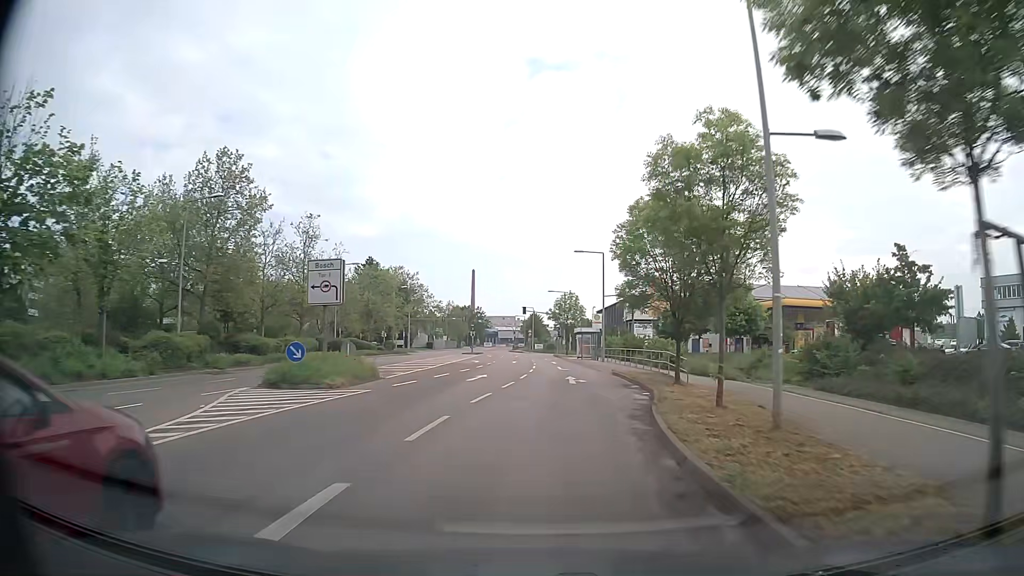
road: secondary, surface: asphalt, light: Day
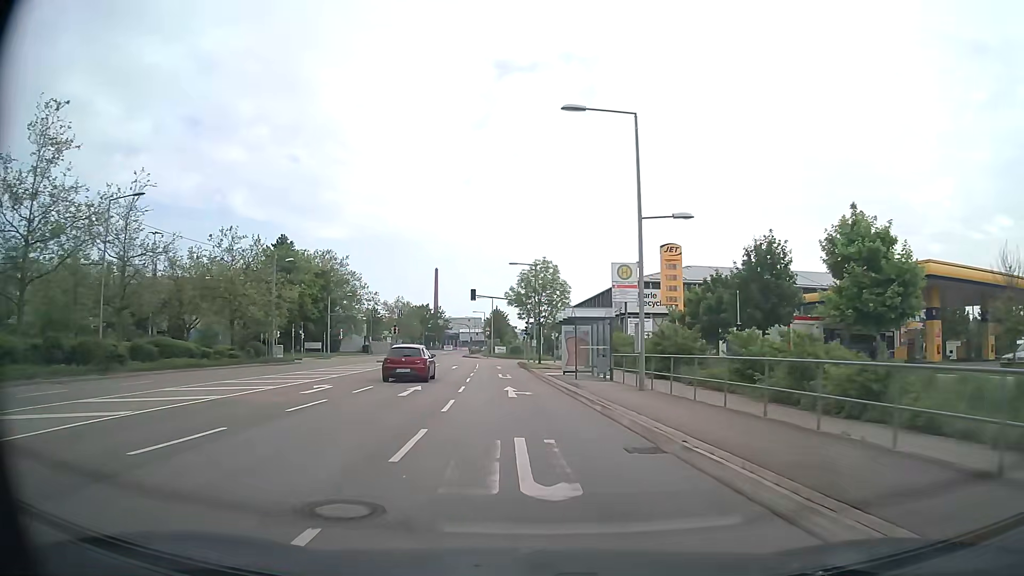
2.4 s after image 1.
(+1.4, +31.5) m; +3°
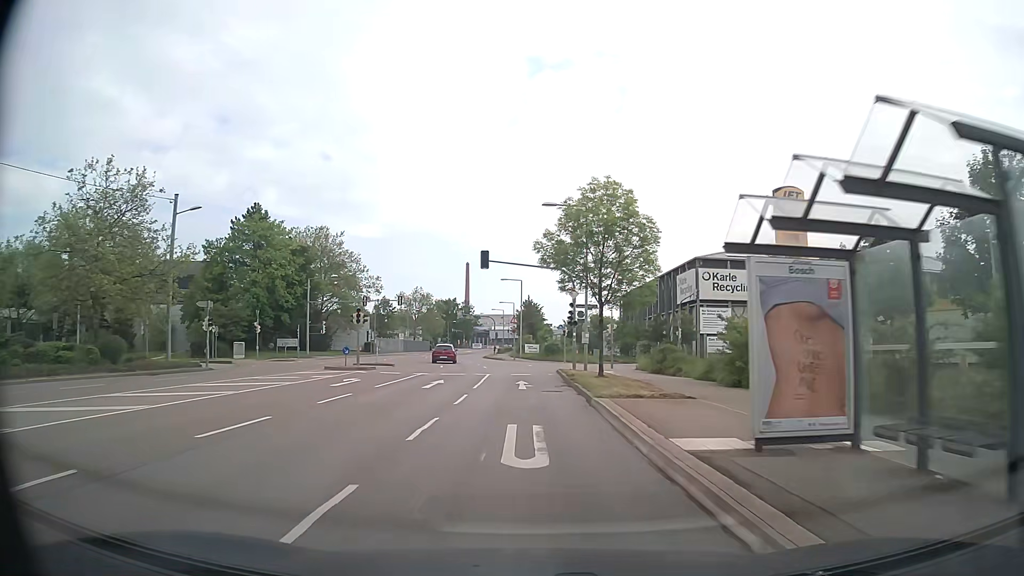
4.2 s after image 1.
(-0.7, +22.7) m; -3°
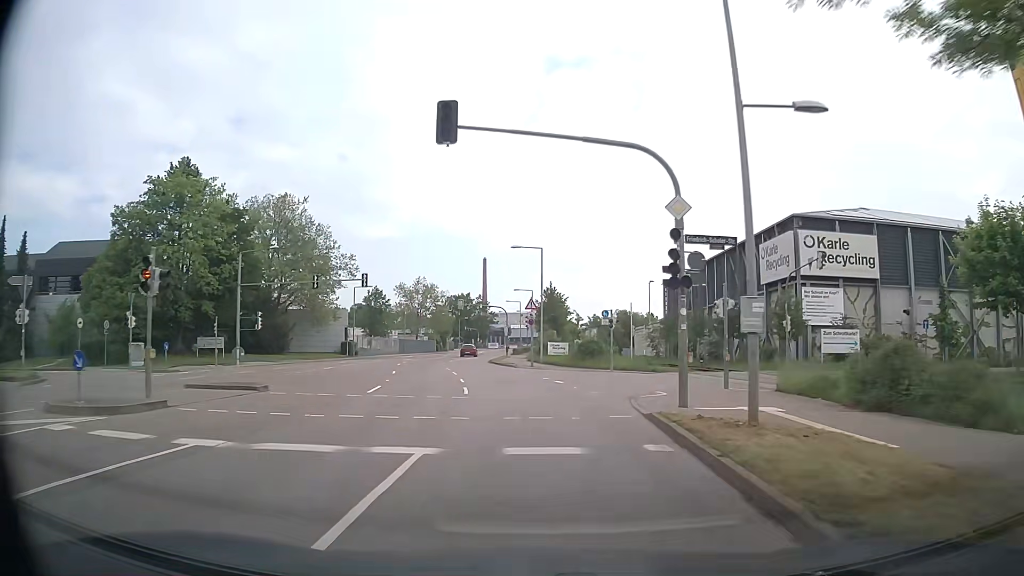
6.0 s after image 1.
(-0.3, +22.9) m; -1°
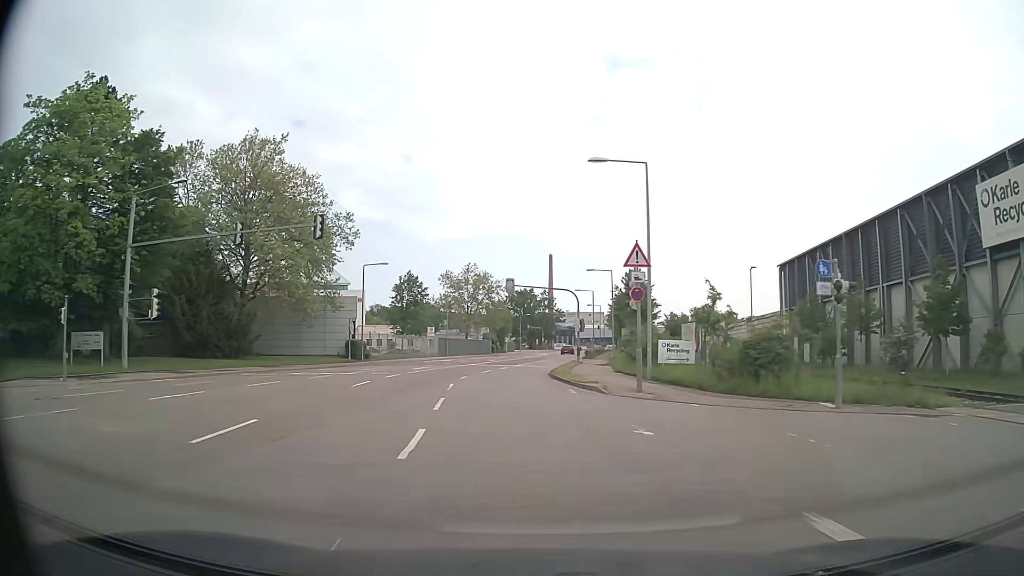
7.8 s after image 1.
(-1.1, +23.1) m; -6°
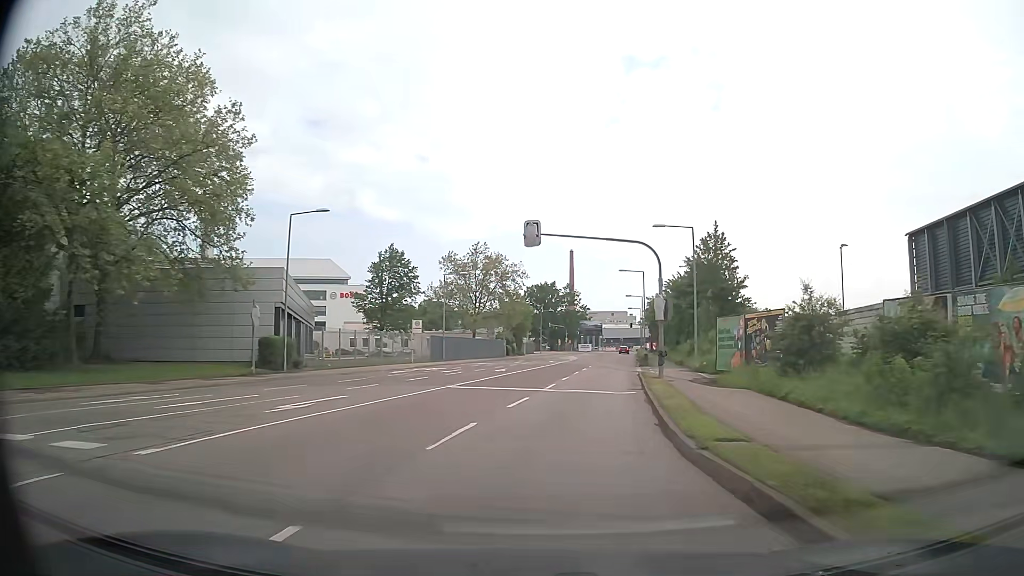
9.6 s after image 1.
(-0.9, +23.5) m; -2°
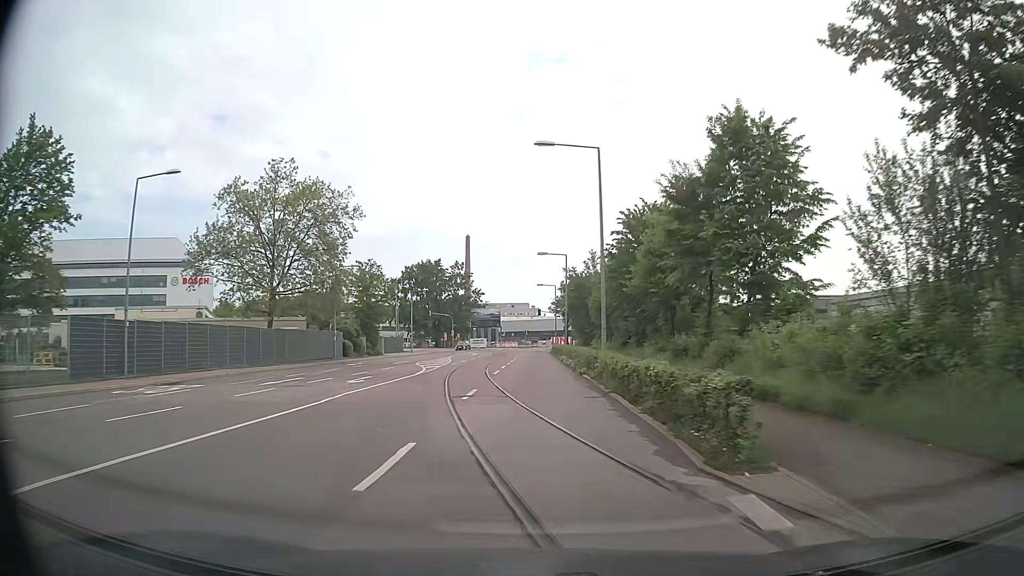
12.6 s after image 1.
(+4.2, +38.9) m; +9°
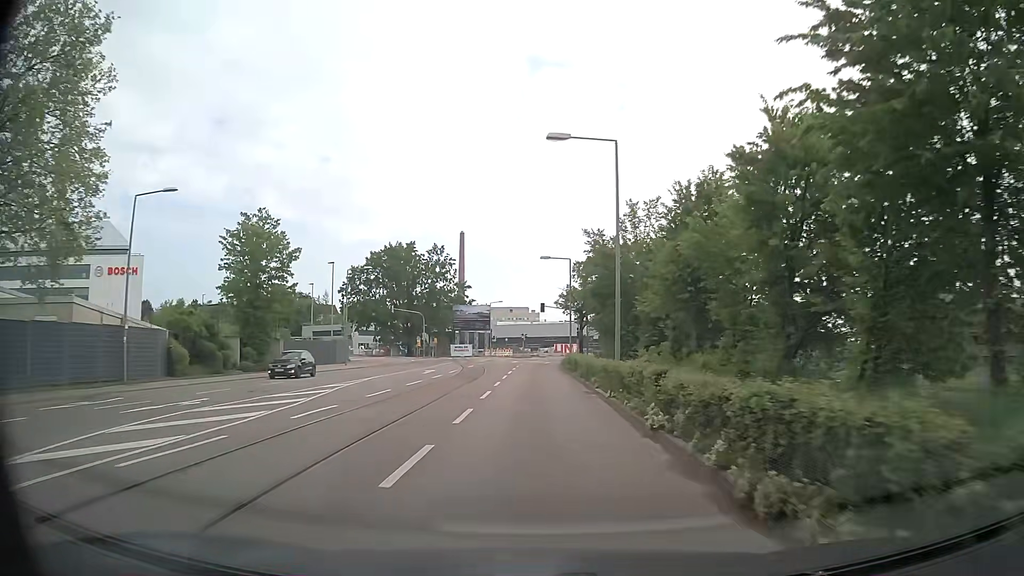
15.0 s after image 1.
(0.0, +32.3) m; 0°
(0, +10) (0, +20) (0, +30) (0, +40) (0, +50) (+1, +60) (+2, +70) (+3, +80) (+6, +90) (+8, +99) m
